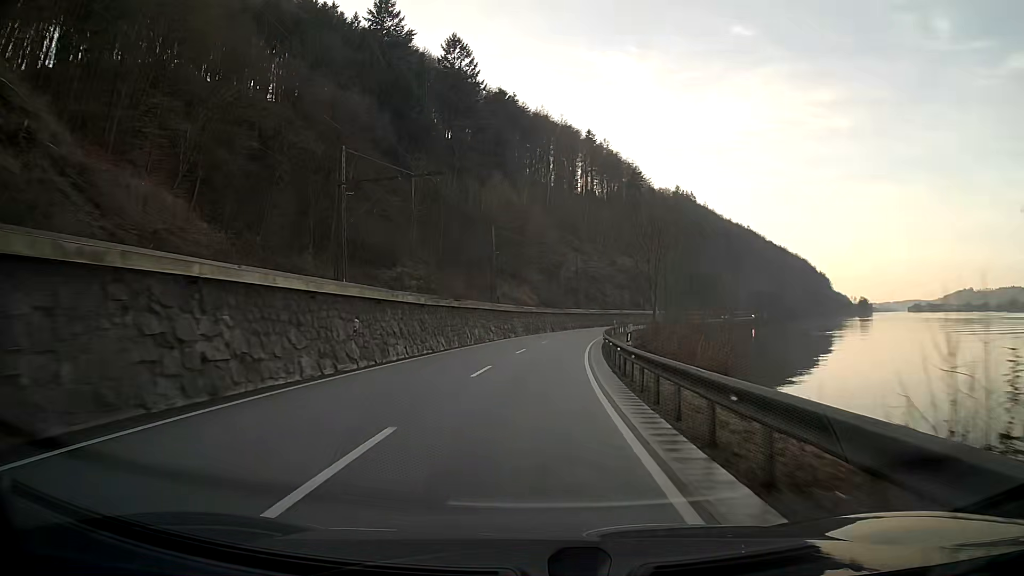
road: primary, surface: asphalt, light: Day
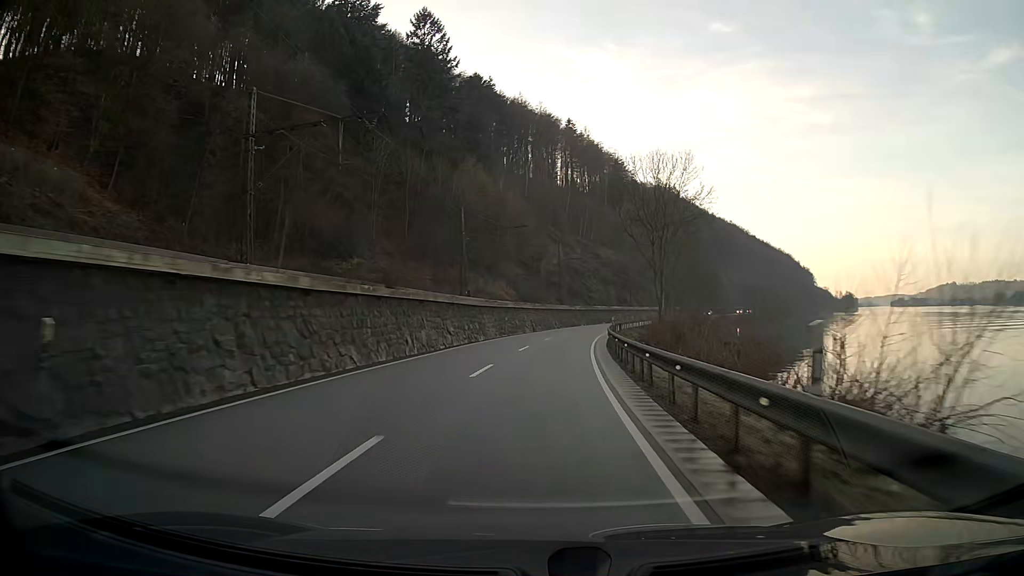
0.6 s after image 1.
(+0.2, +12.8) m; +2°
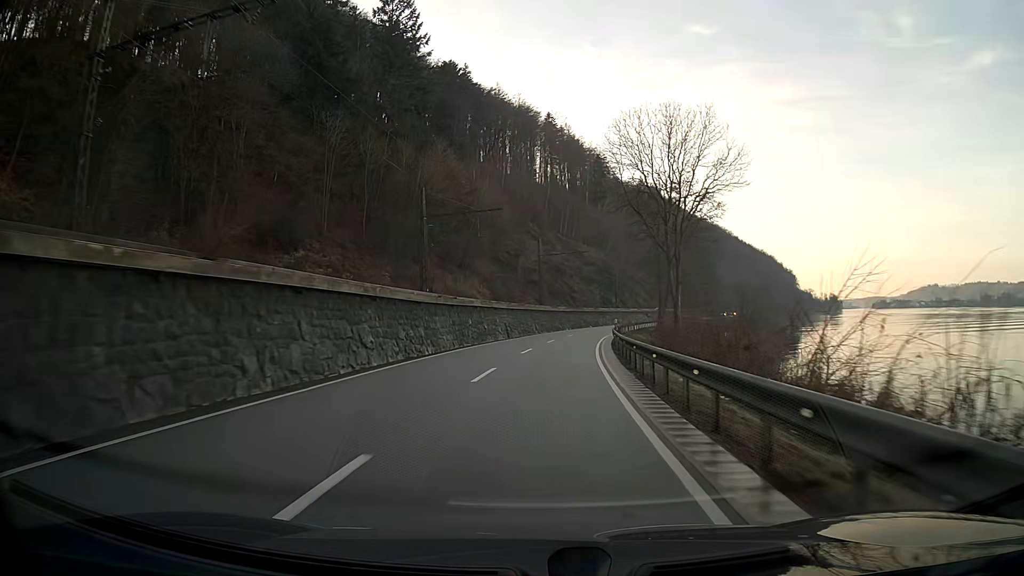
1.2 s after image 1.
(+0.2, +12.8) m; +2°
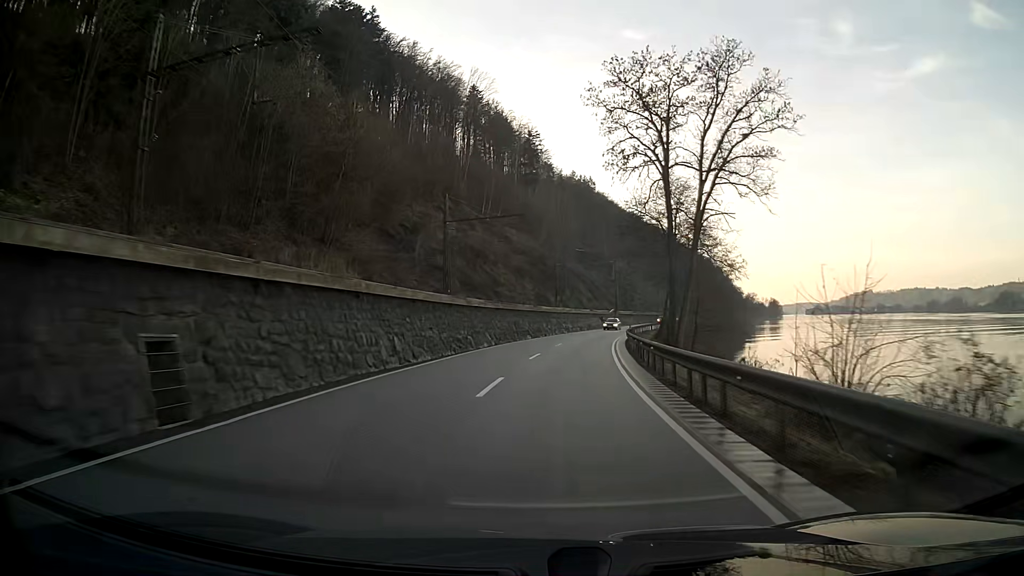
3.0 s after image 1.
(+2.1, +38.4) m; +7°
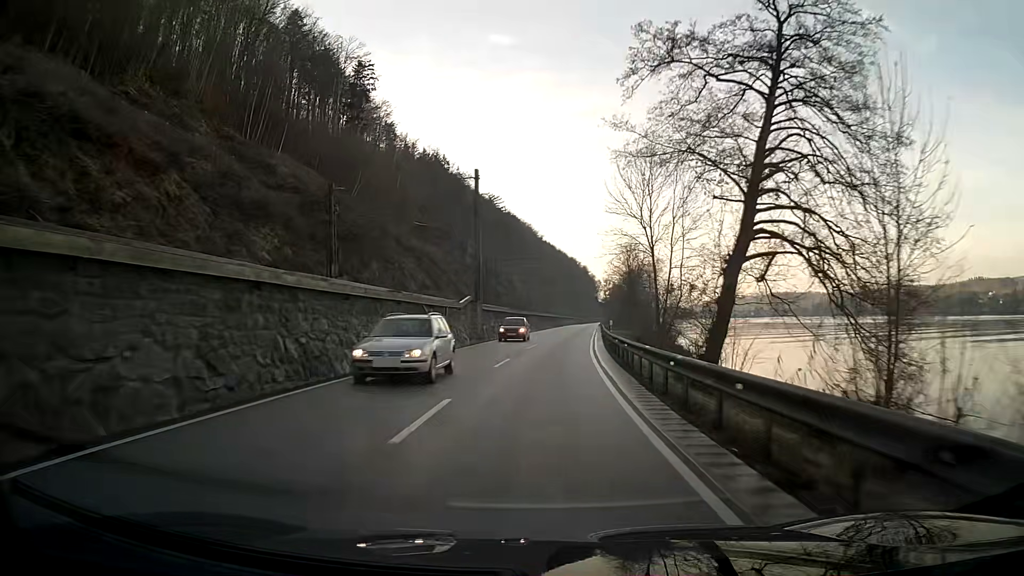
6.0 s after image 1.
(+7.4, +63.6) m; +12°
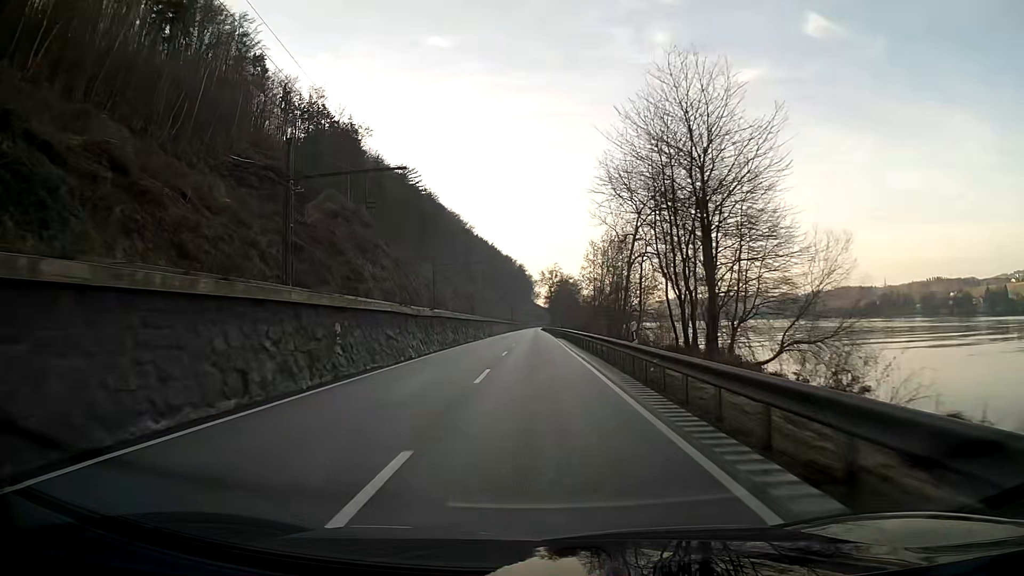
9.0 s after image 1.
(+3.6, +64.0) m; +5°
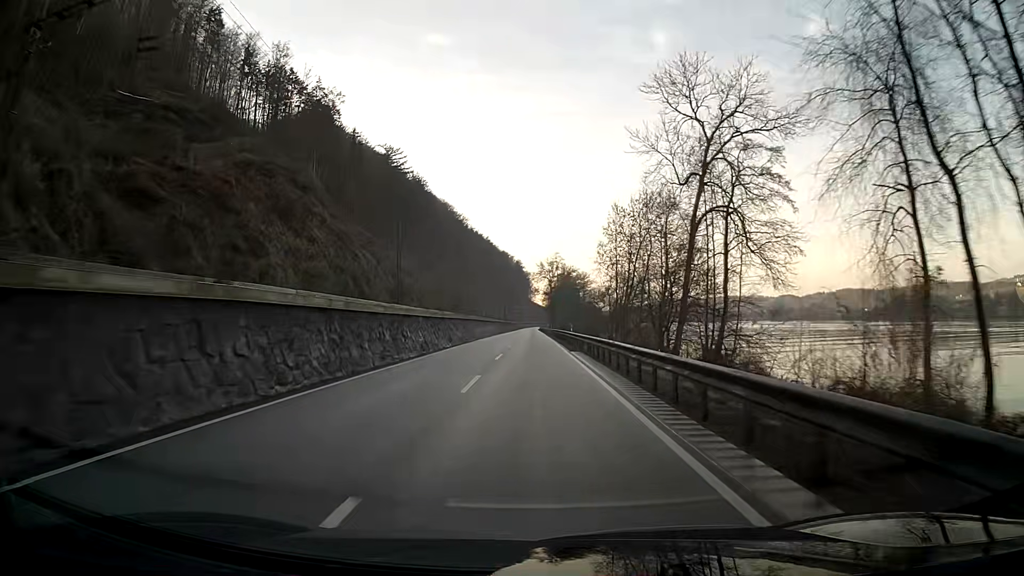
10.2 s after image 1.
(0.0, +25.7) m; 0°
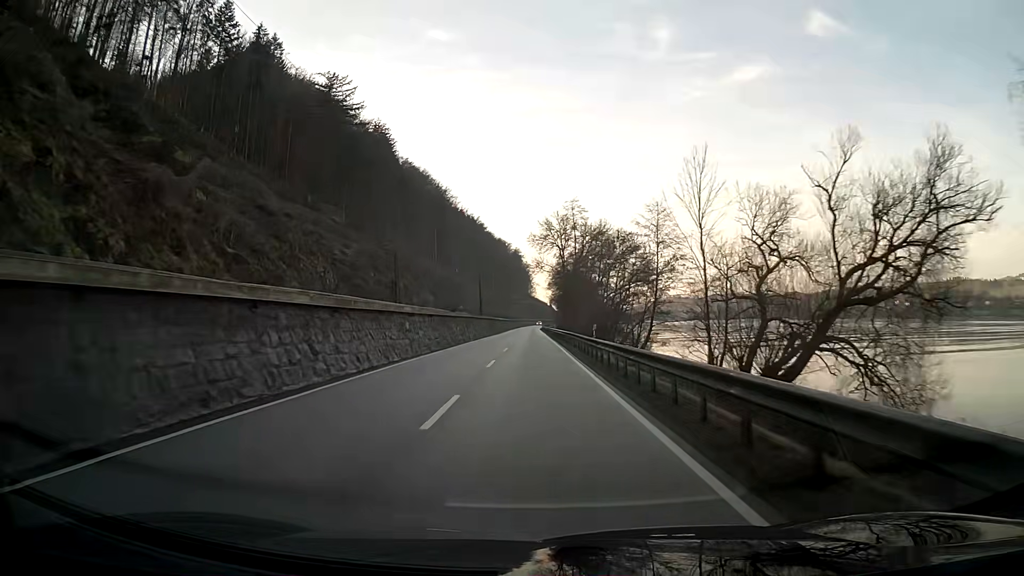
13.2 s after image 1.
(-0.1, +64.4) m; 0°
